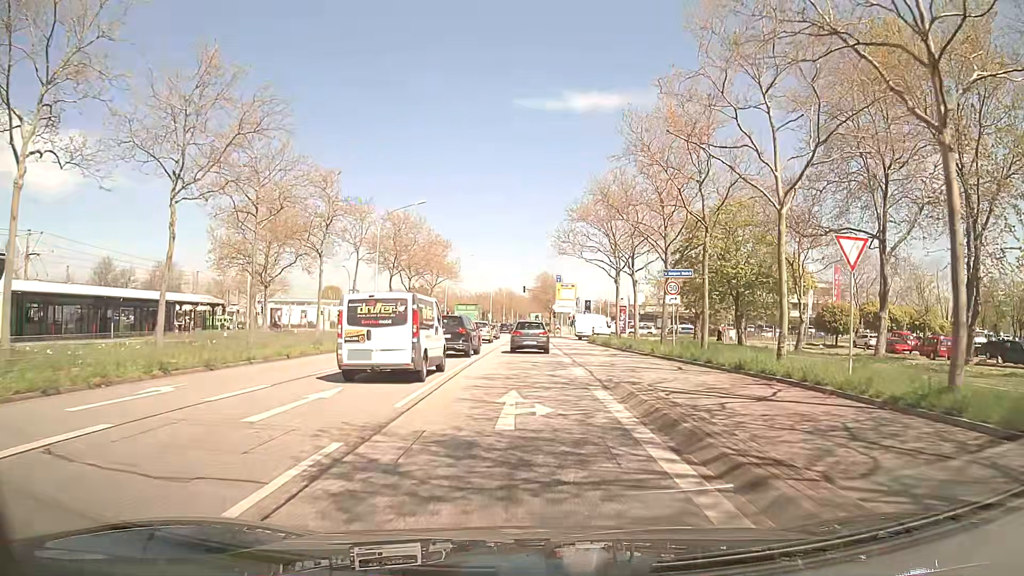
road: primary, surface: asphalt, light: Day
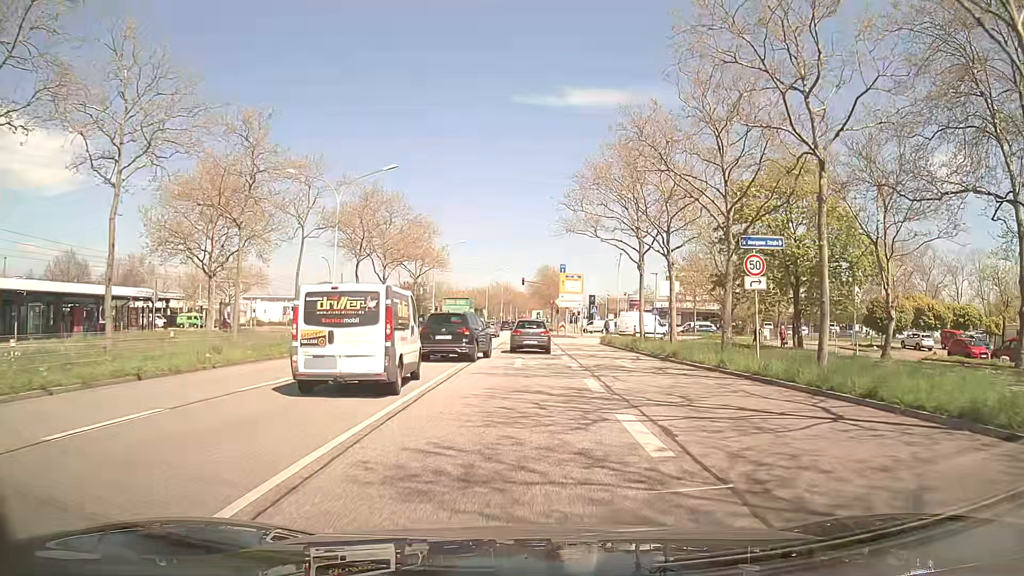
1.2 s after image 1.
(0.0, +10.4) m; 0°
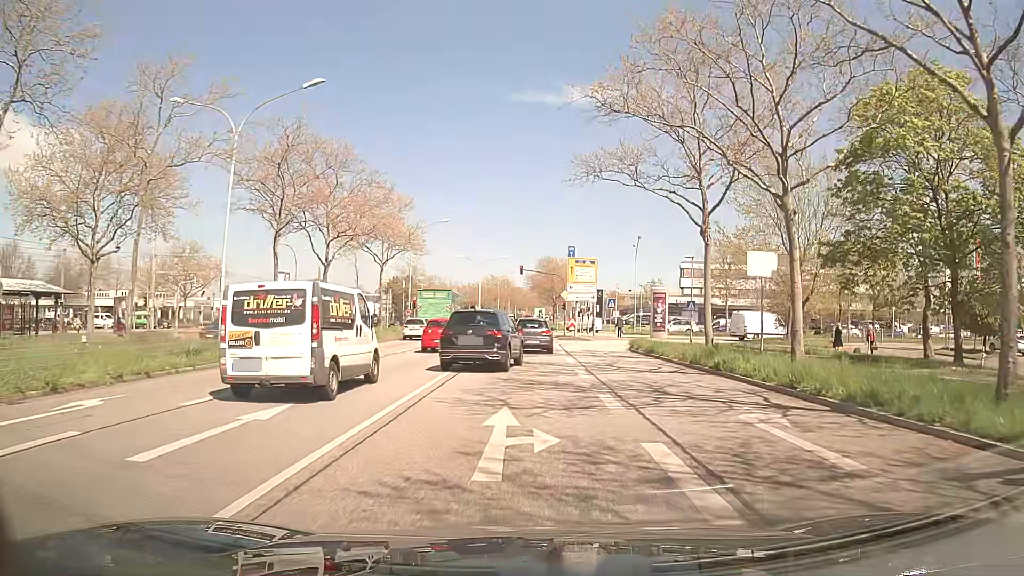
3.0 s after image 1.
(+0.1, +14.1) m; 0°
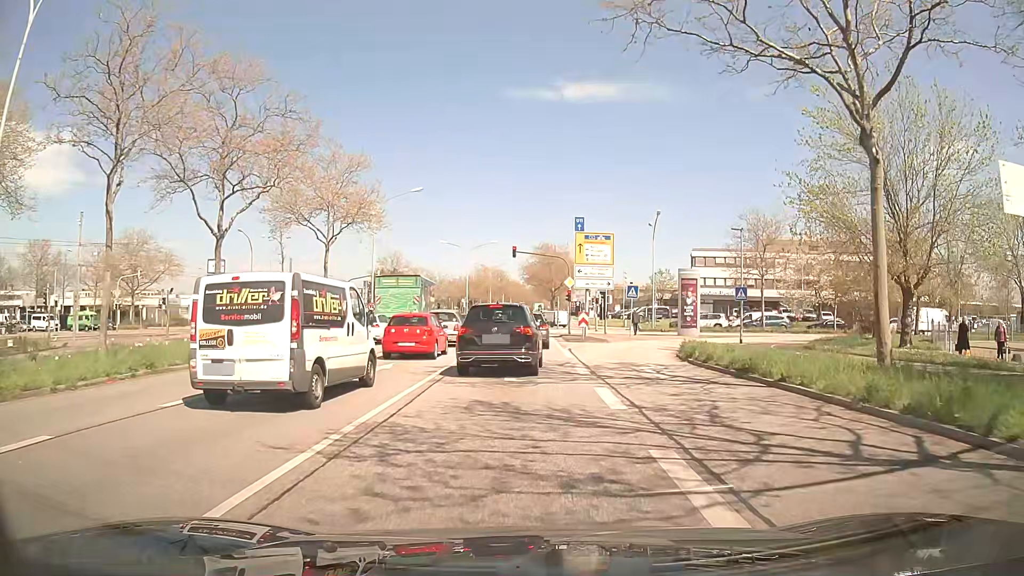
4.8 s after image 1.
(+0.1, +12.5) m; 0°
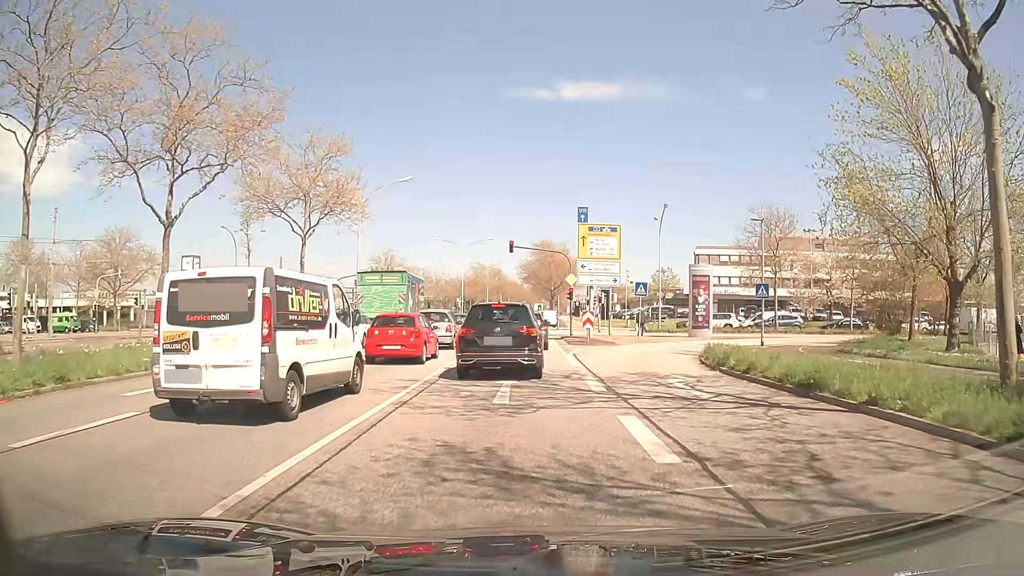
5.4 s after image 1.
(0.0, +3.6) m; +1°
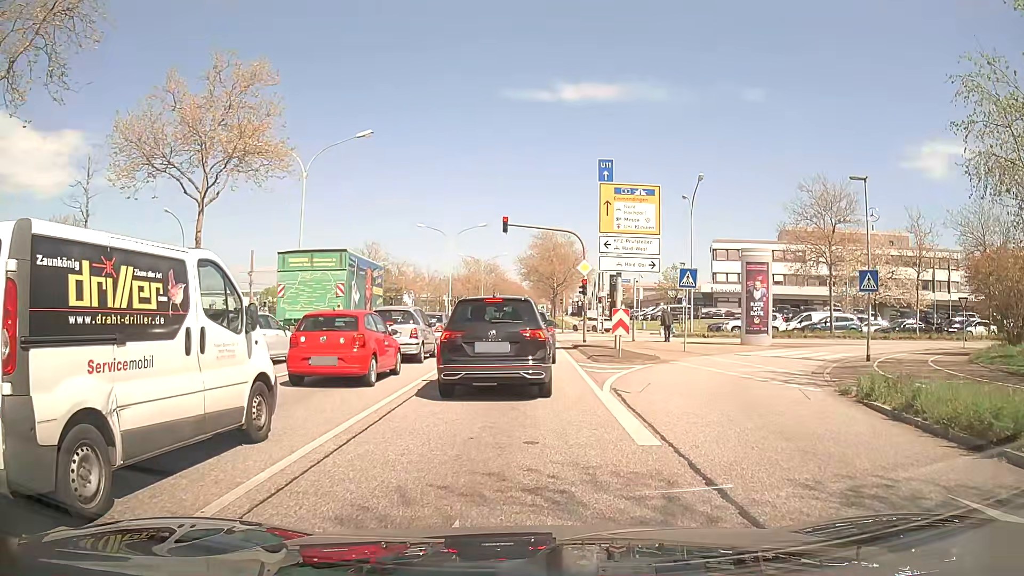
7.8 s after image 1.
(0.0, +10.8) m; 0°
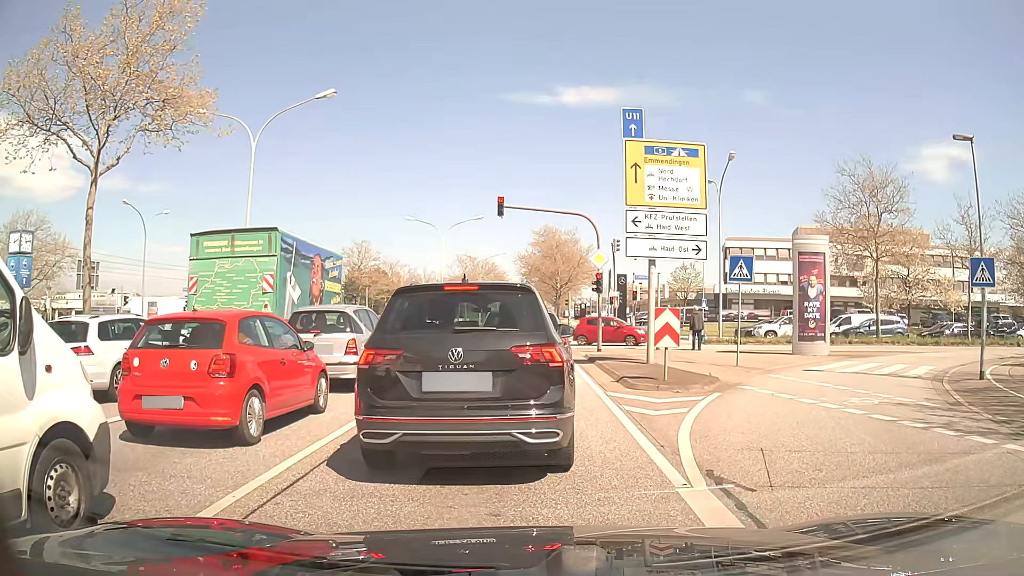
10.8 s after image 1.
(-0.1, +6.3) m; -1°
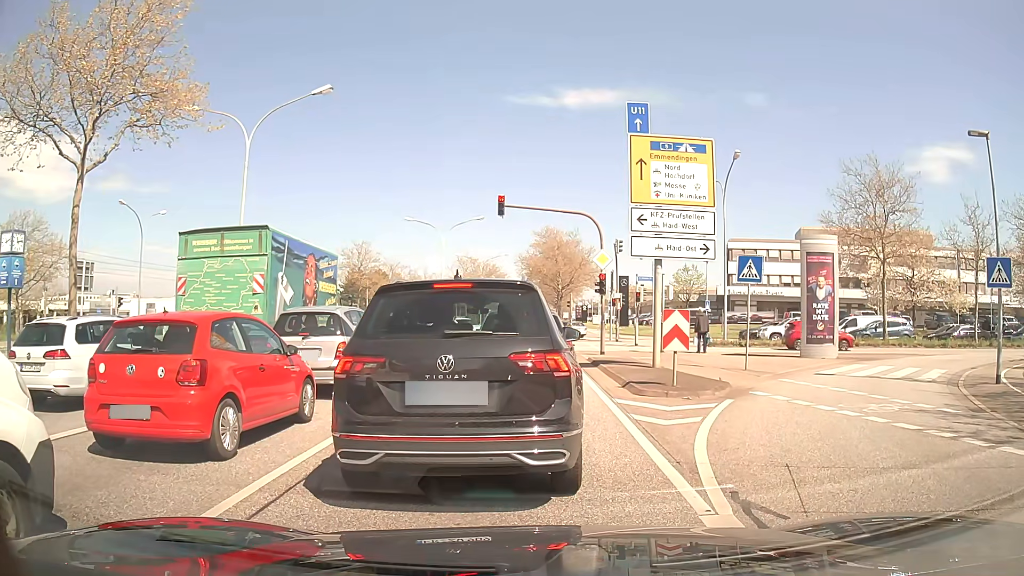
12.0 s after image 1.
(0.0, +0.7) m; 0°
(0, +10) (0, +20) (0, +30) (0, +40) (0, +50) (0, +60) (0, +70) (0, +80) (0, +90) (+1, +100) m
